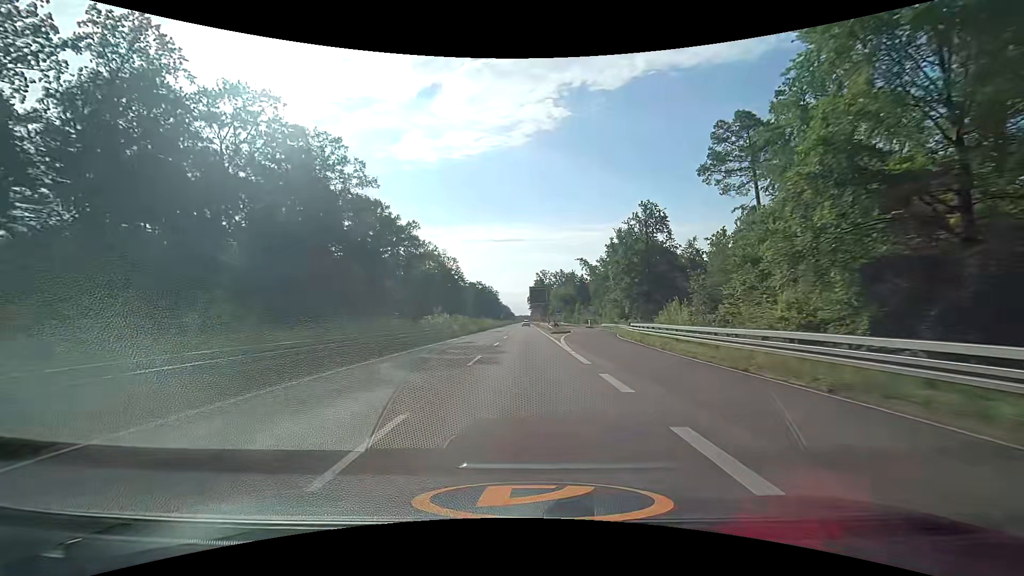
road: trunk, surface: asphalt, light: Day
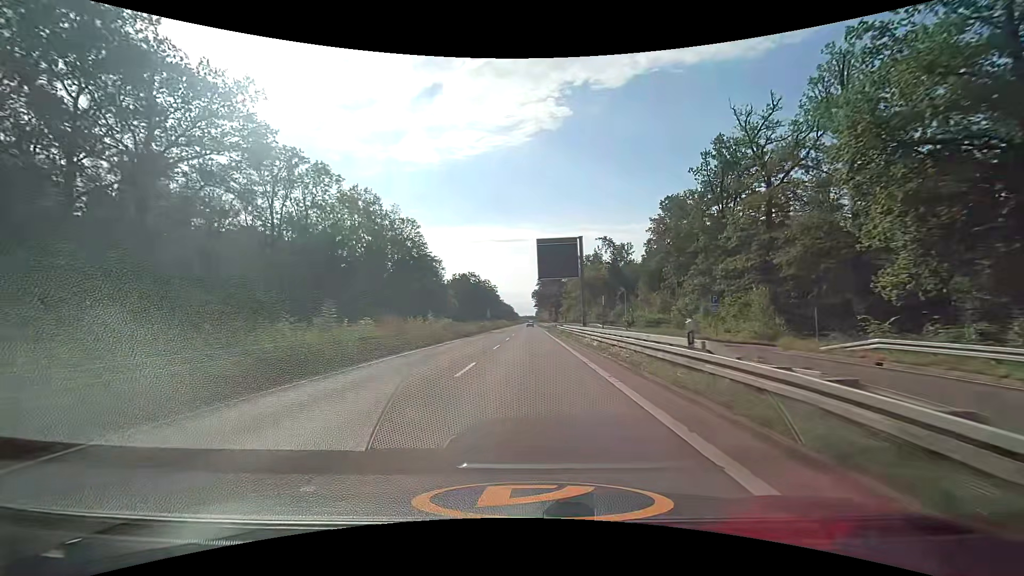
(-0.2, +62.4) m; -1°
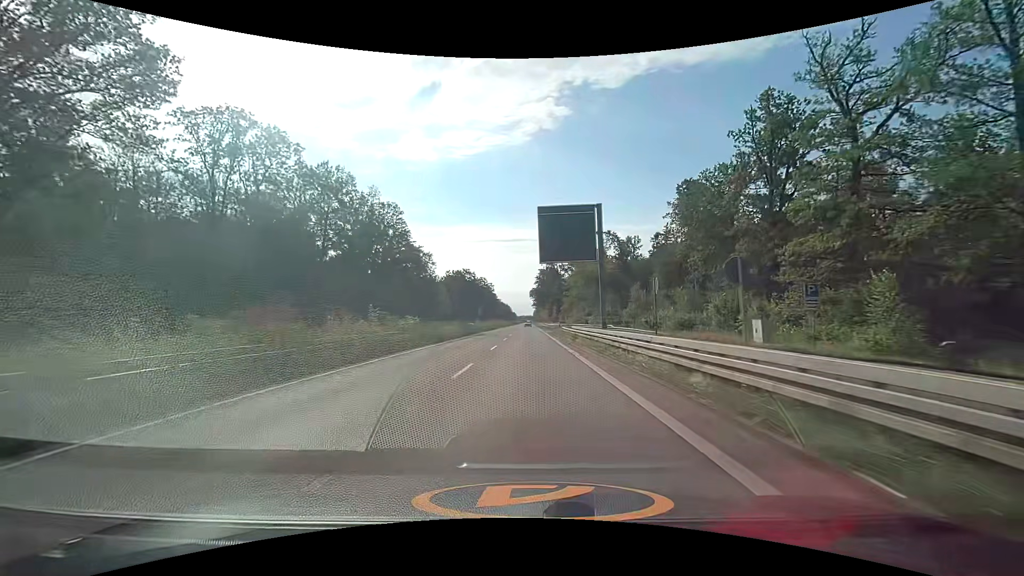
(0.0, +12.5) m; 0°
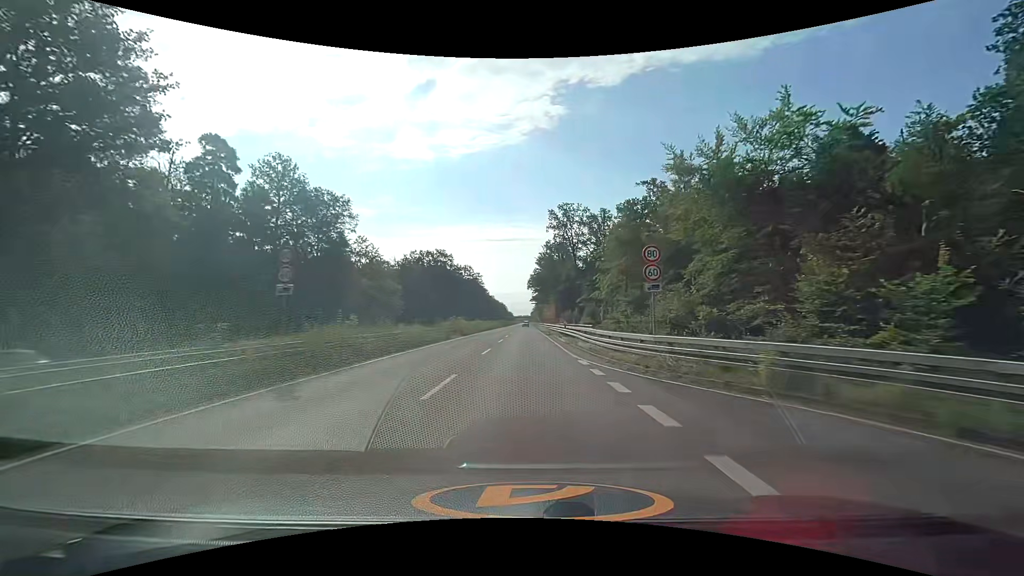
(0.0, +62.4) m; 0°
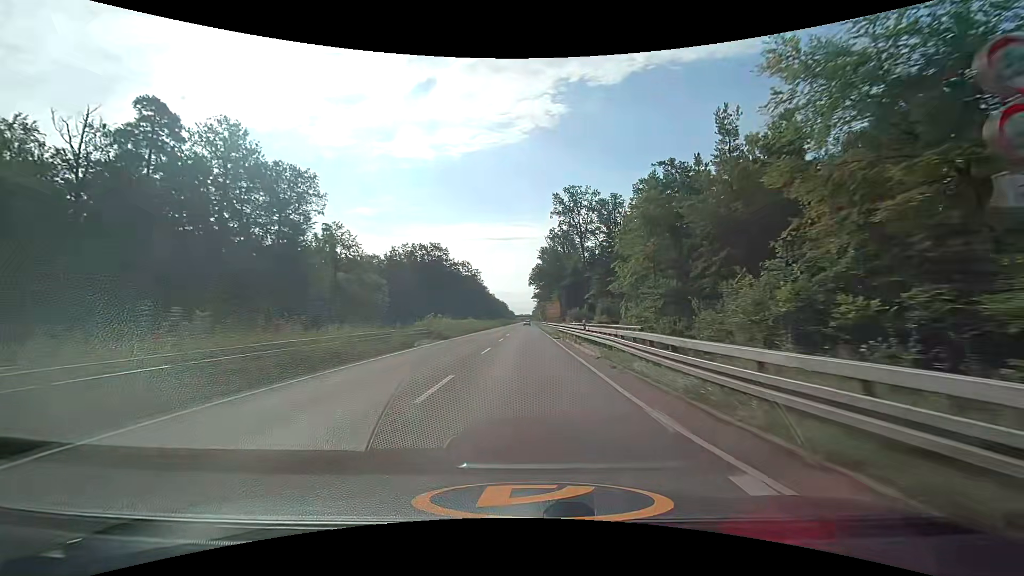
(0.0, +12.5) m; 0°
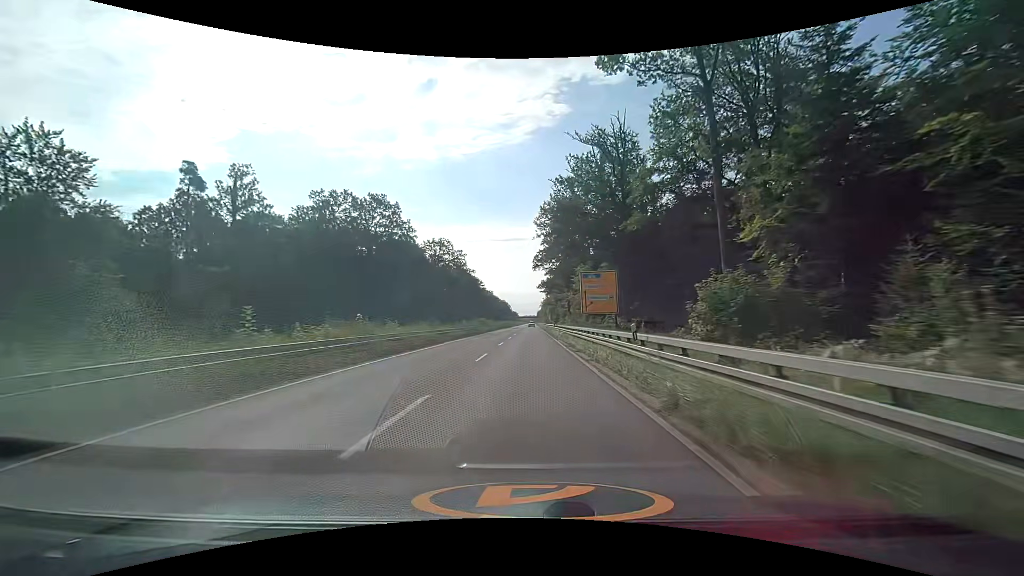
(+0.1, +62.5) m; 0°
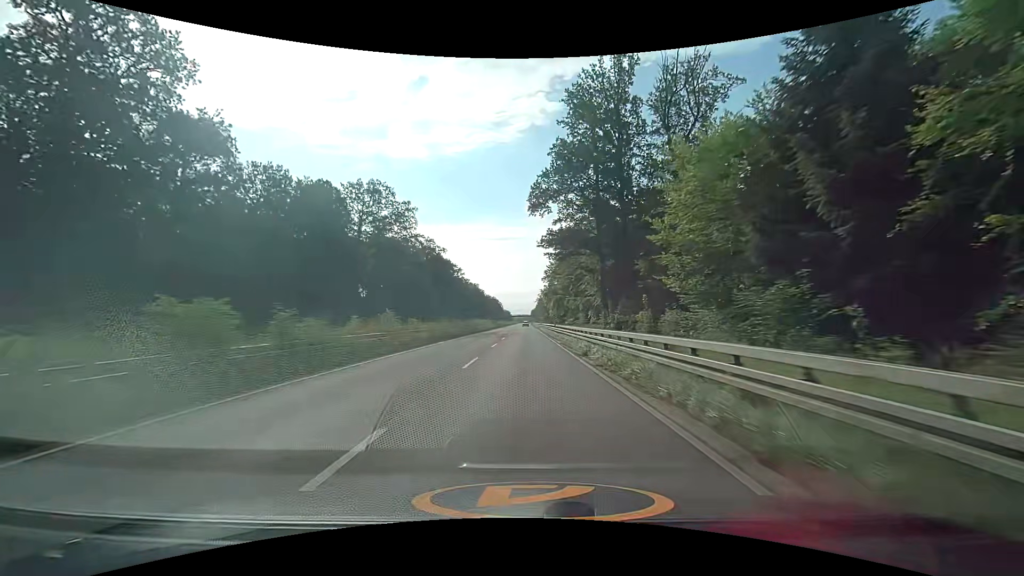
(+0.3, +62.5) m; 0°
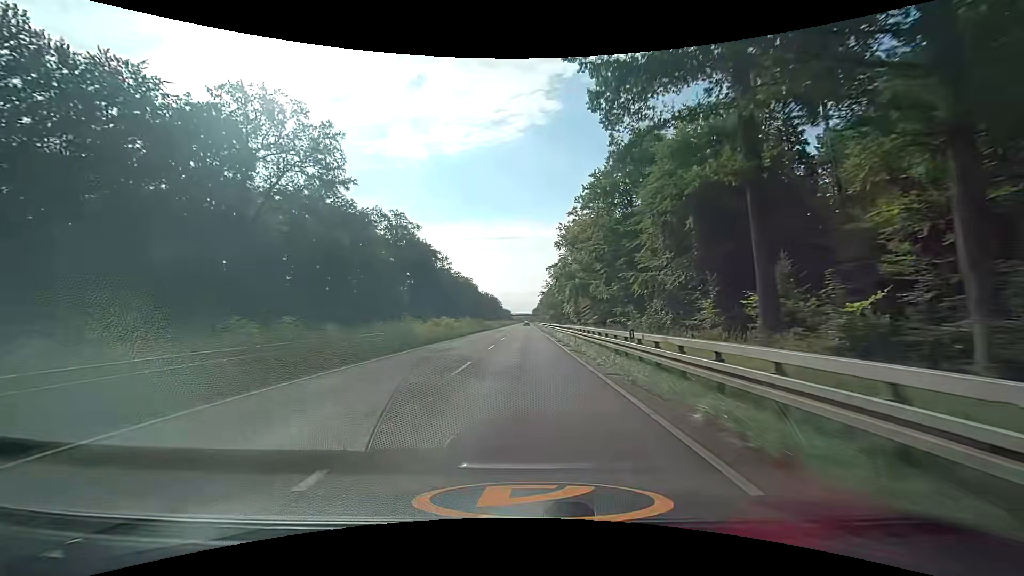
(+0.1, +37.5) m; 0°
(0, +10) (0, +20) (0, +30) (0, +40) (0, +50) (0, +60) (0, +70) (0, +80) (0, +90) (0, +100) m
